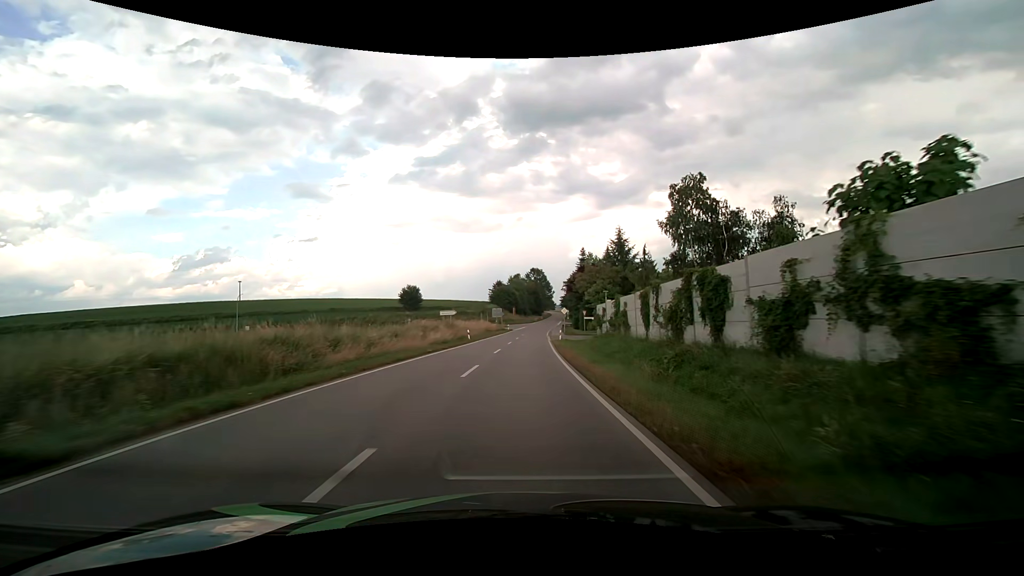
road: secondary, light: Day
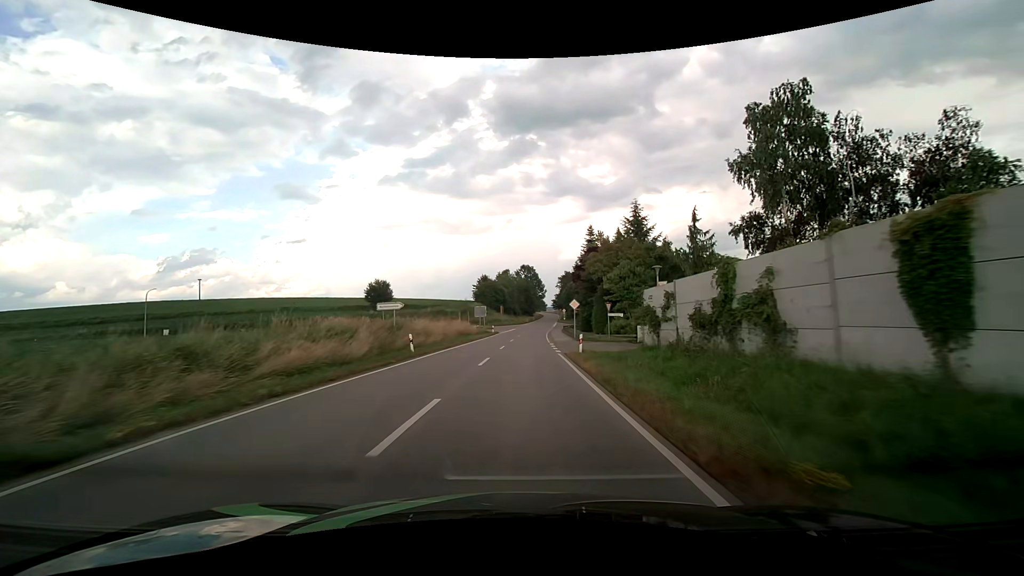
(+0.2, +20.2) m; +1°
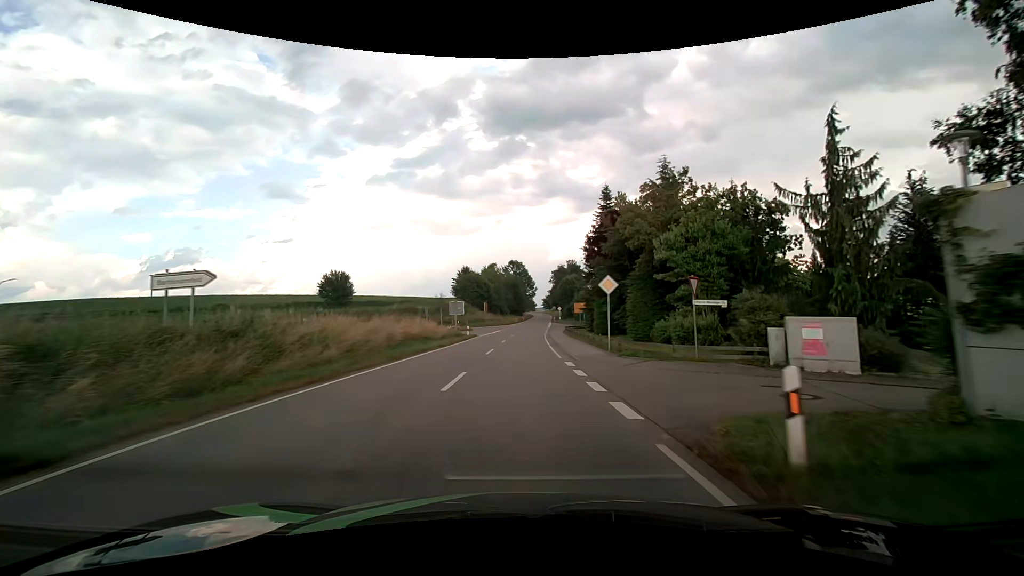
(+0.2, +18.9) m; +1°
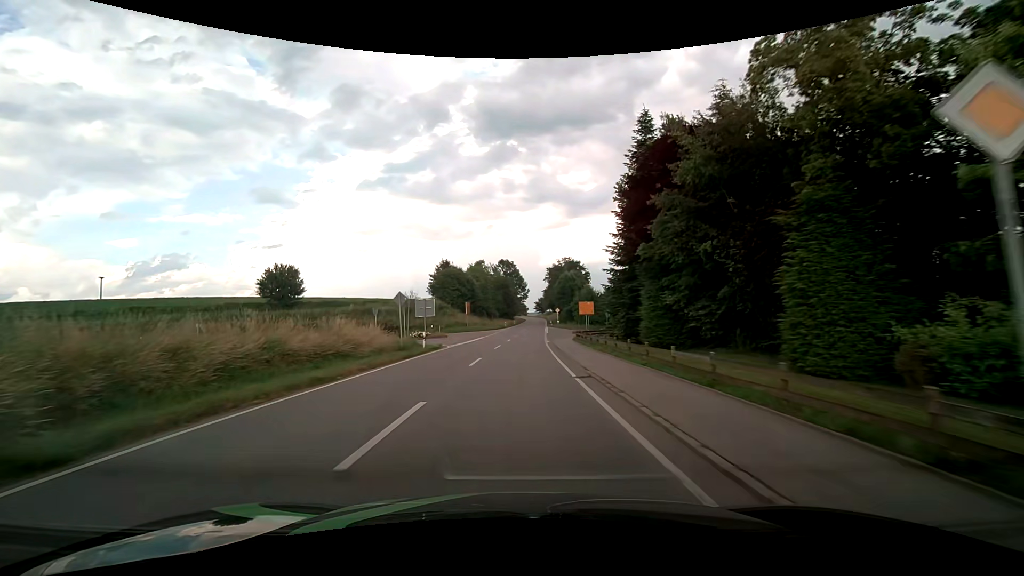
(+0.2, +17.2) m; +1°
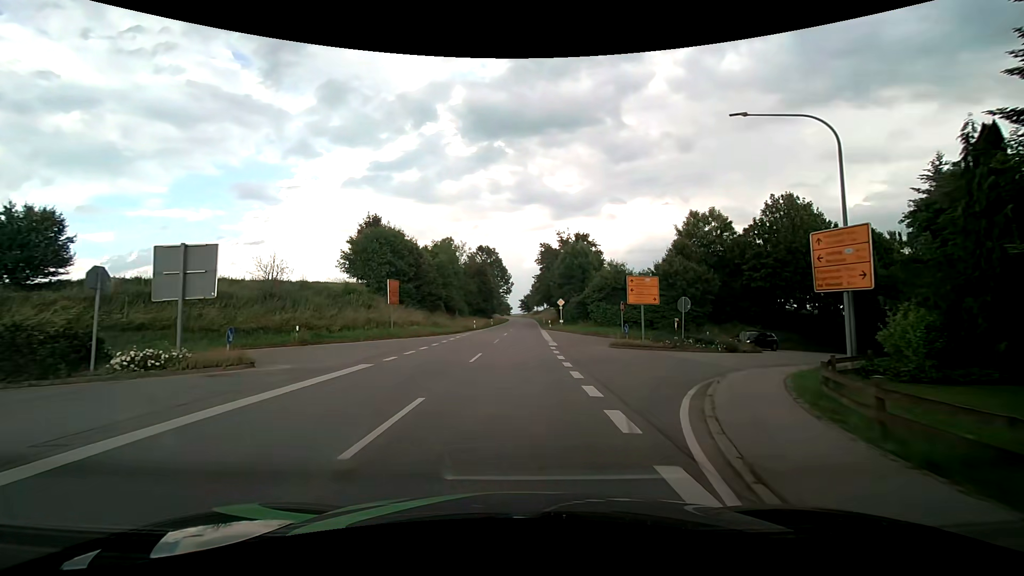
(+0.6, +35.3) m; +1°
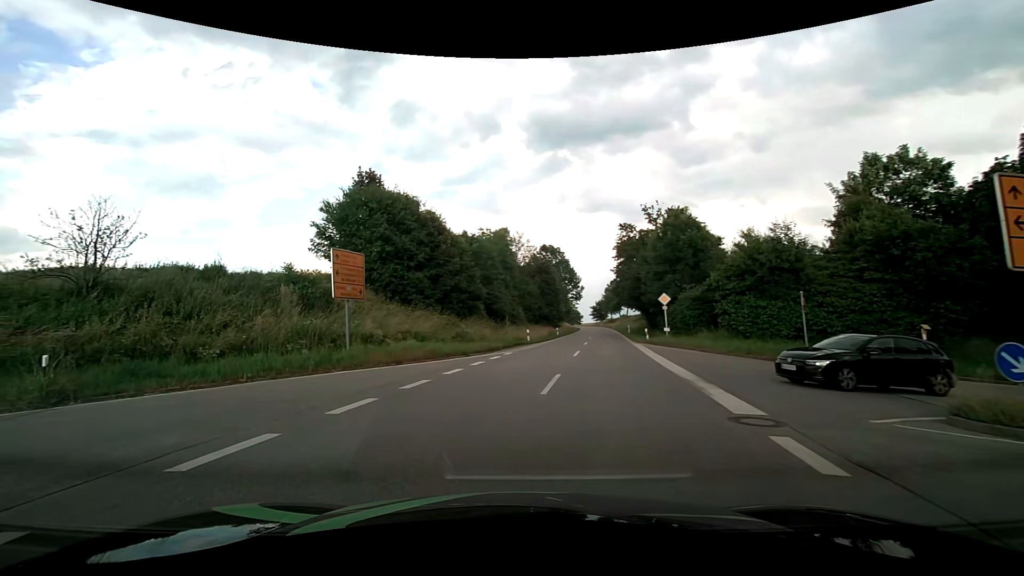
(0.0, +18.8) m; -6°
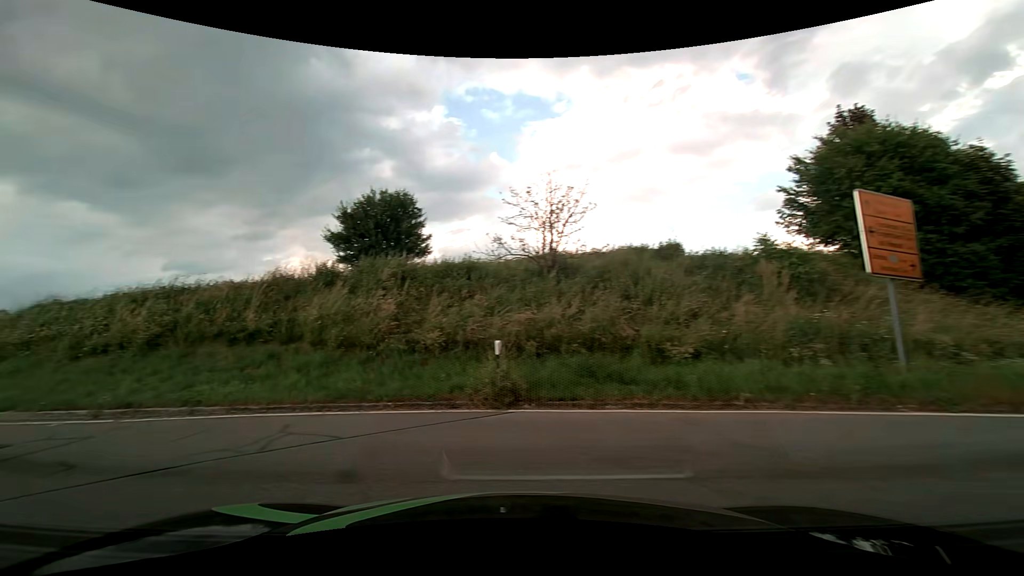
(-2.3, +6.3) m; -46°
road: tertiary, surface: asphalt
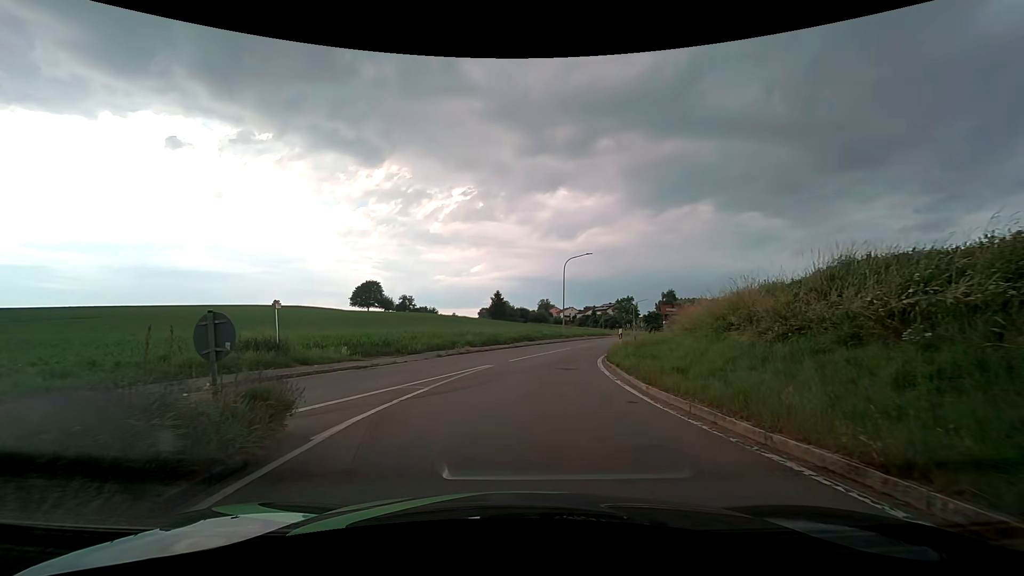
(-9.0, +8.2) m; -70°
(0, +10) (+1, +20) (+3, +30) (+6, +39) (+10, +48) (+13, +58) (+17, +67) (+20, +77) (+24, +86) (+27, +96) m
